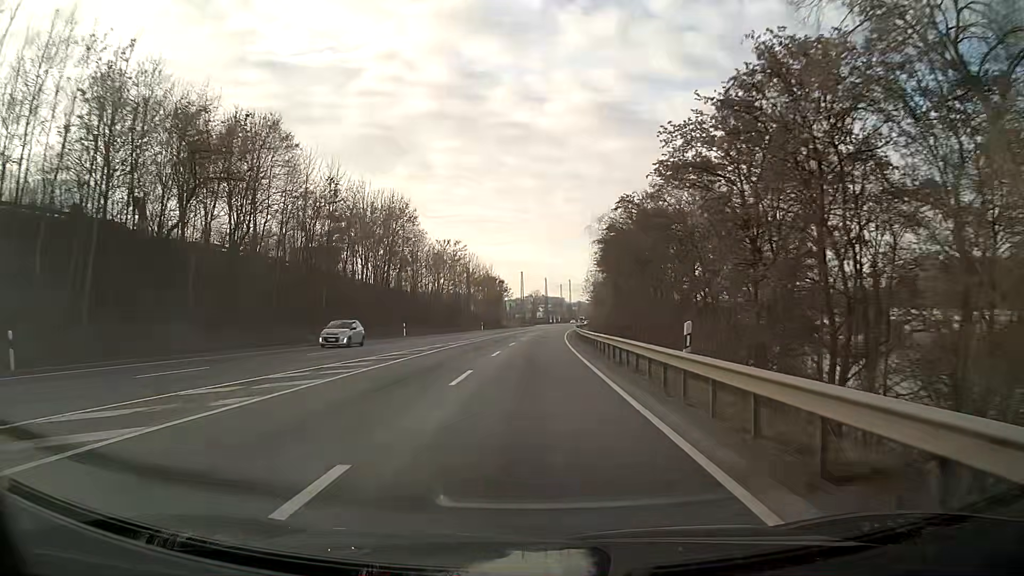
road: primary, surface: asphalt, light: Day
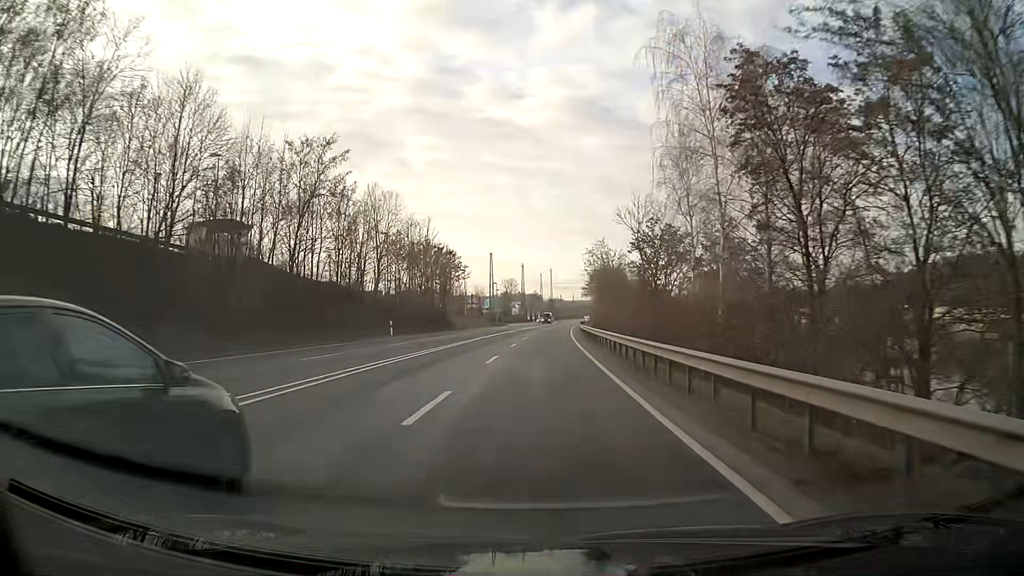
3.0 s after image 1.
(+0.8, +53.6) m; +2°
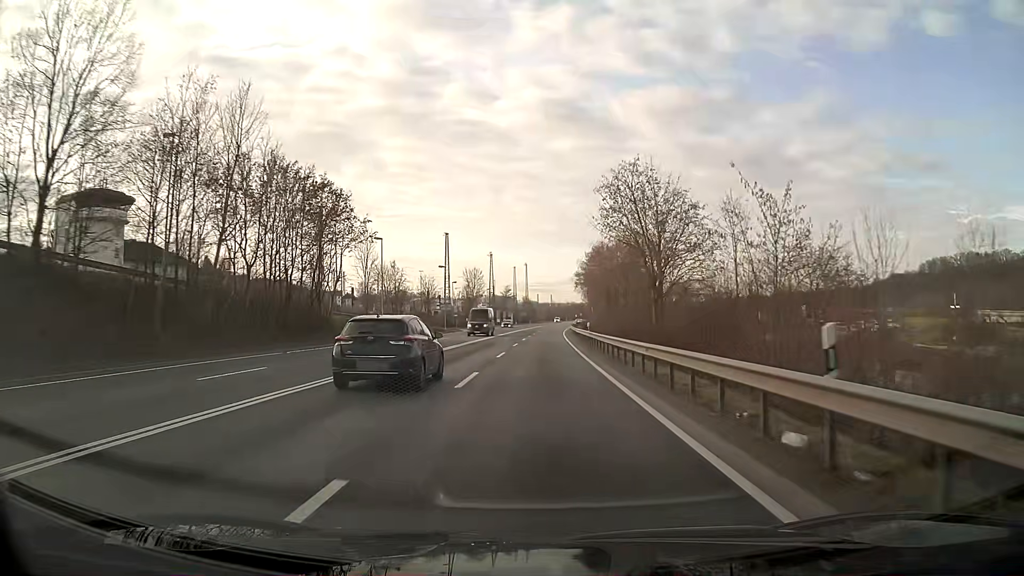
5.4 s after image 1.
(+0.9, +43.0) m; +2°
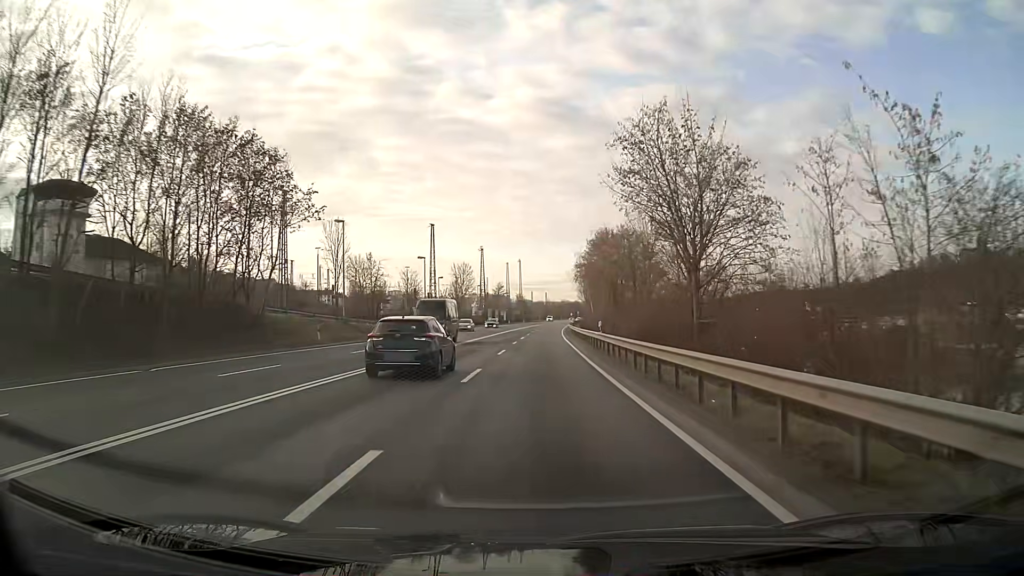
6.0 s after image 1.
(+0.1, +10.8) m; +1°
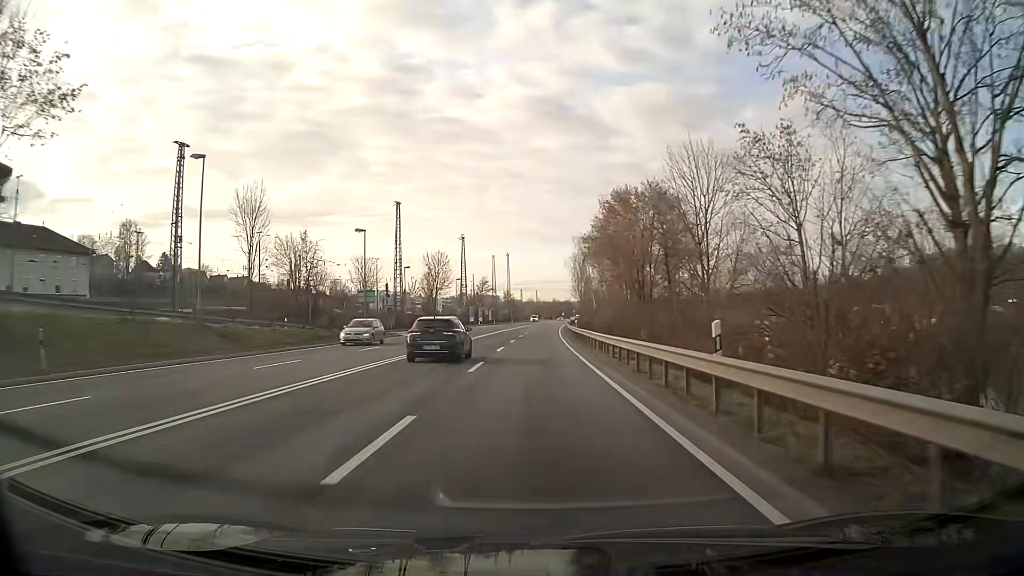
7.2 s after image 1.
(+0.1, +21.6) m; +1°
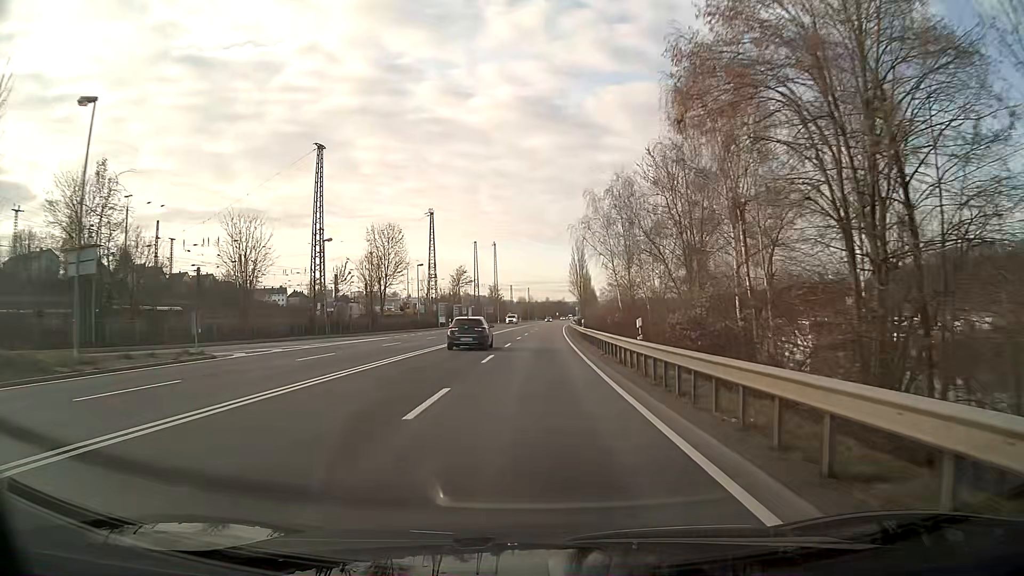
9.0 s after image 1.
(+0.2, +32.4) m; +1°
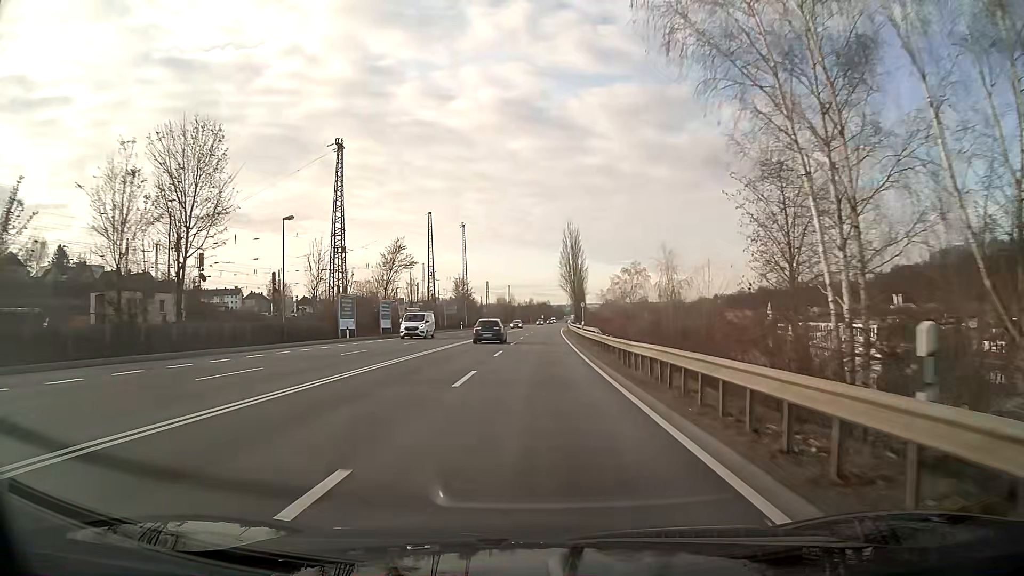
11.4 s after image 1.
(+0.6, +43.2) m; +2°
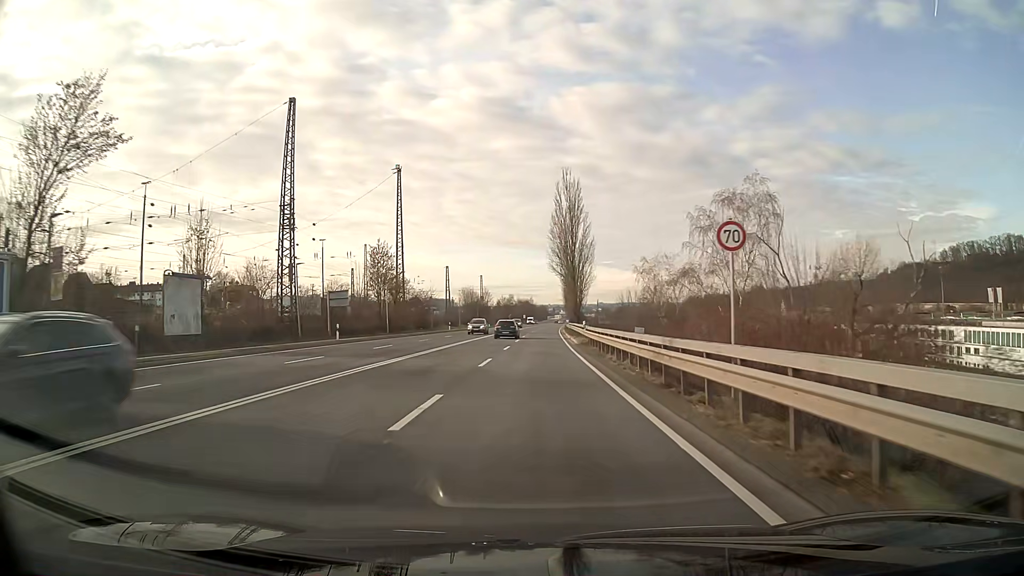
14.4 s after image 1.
(+0.7, +53.9) m; +1°
(0, +10) (0, +20) (0, +30) (0, +40) (+1, +50) (+1, +60) (+1, +70) (+1, +80) (+2, +90) (+2, +100) m
